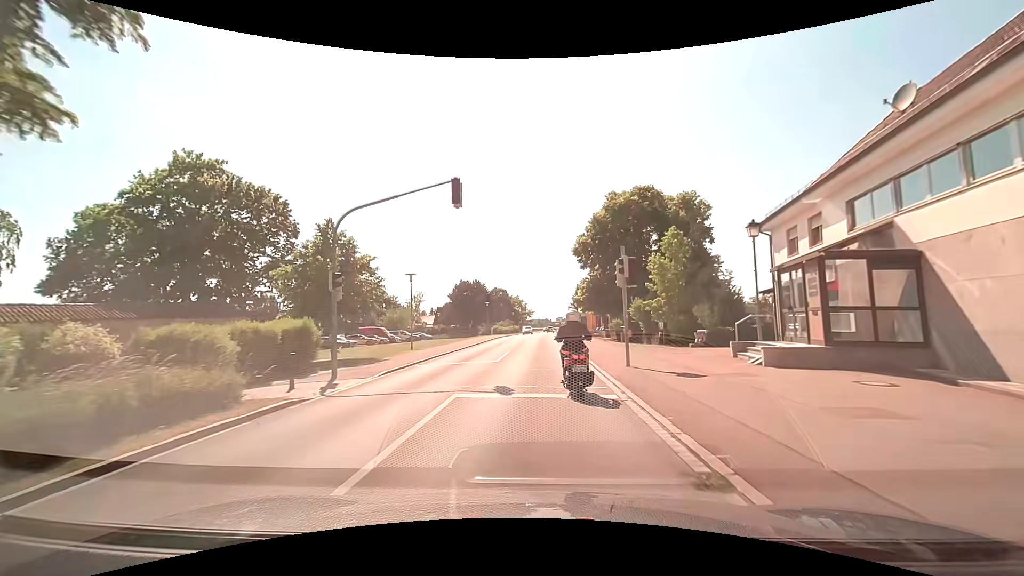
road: tertiary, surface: asphalt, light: Day
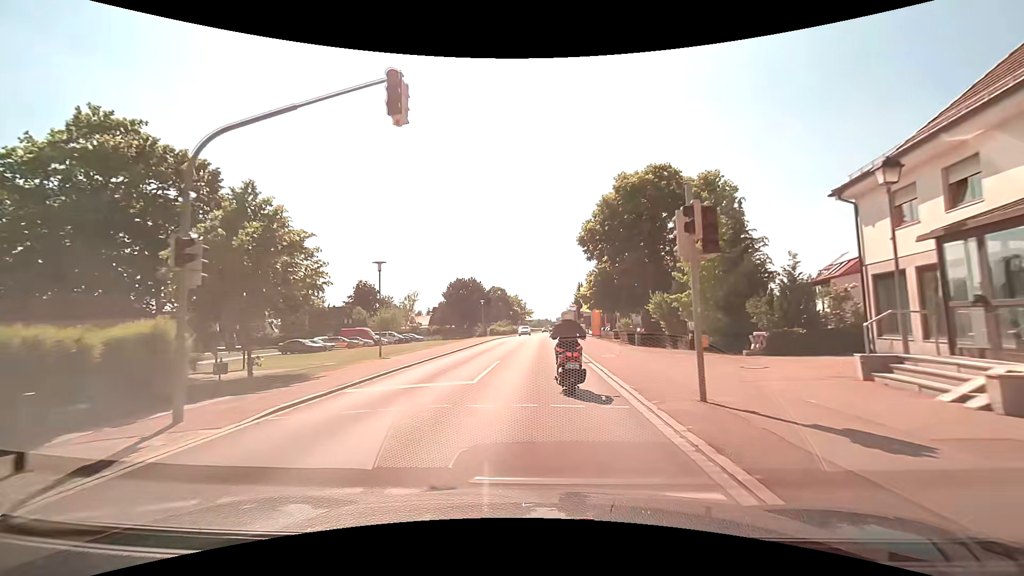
(0.0, +6.8) m; 0°
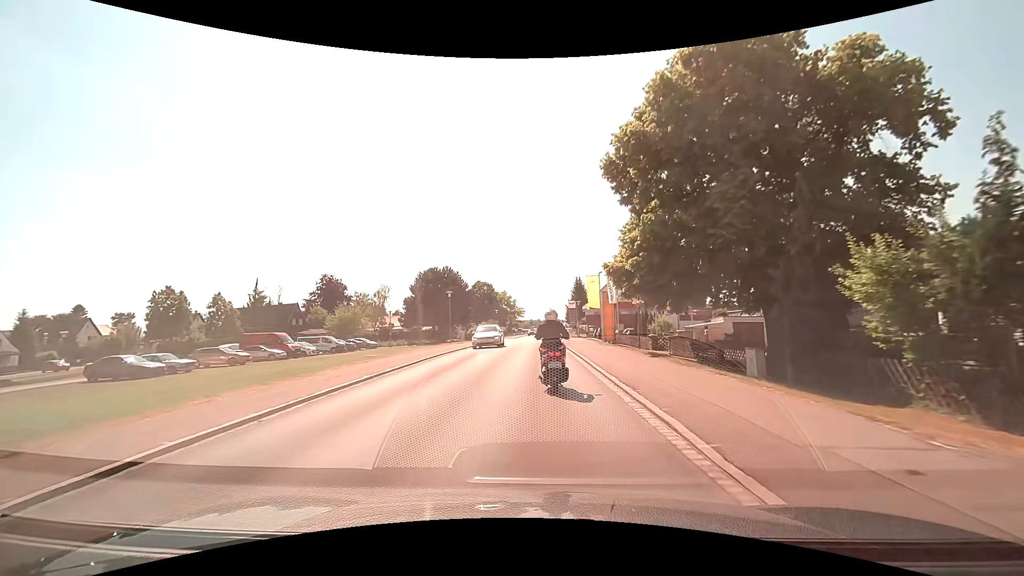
(0.0, +21.2) m; +1°
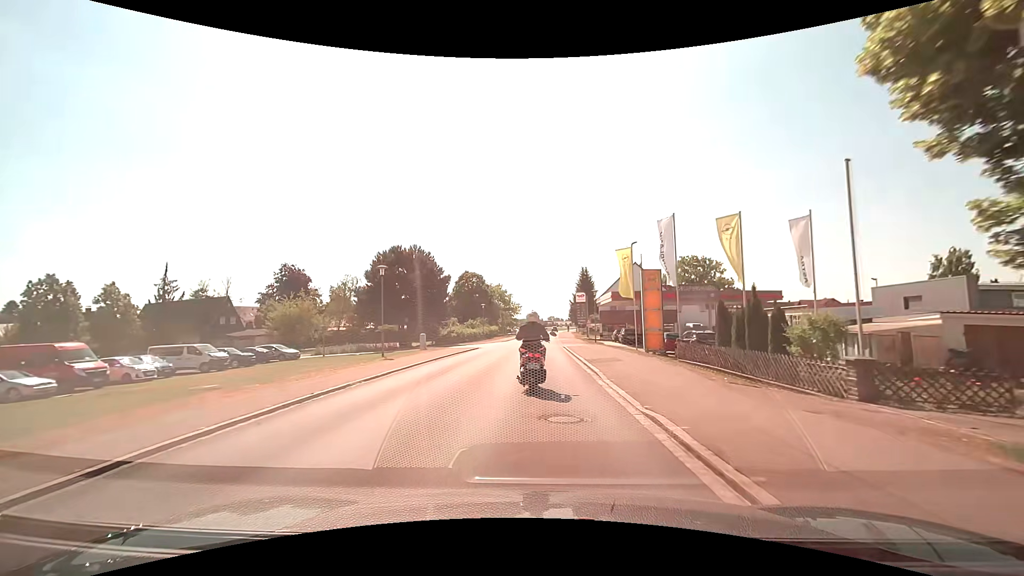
(-0.3, +21.4) m; -1°
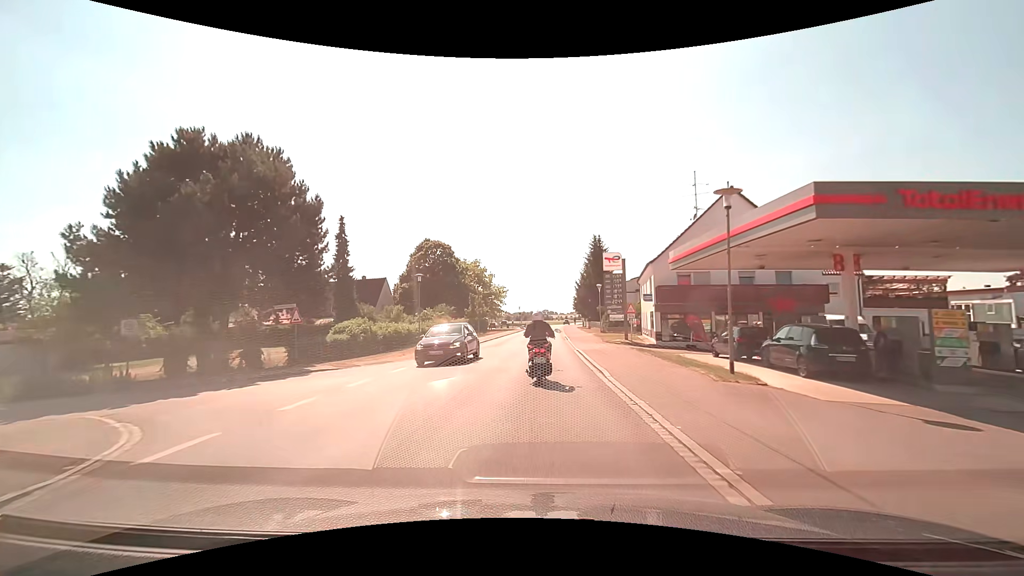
(+0.2, +35.7) m; +1°
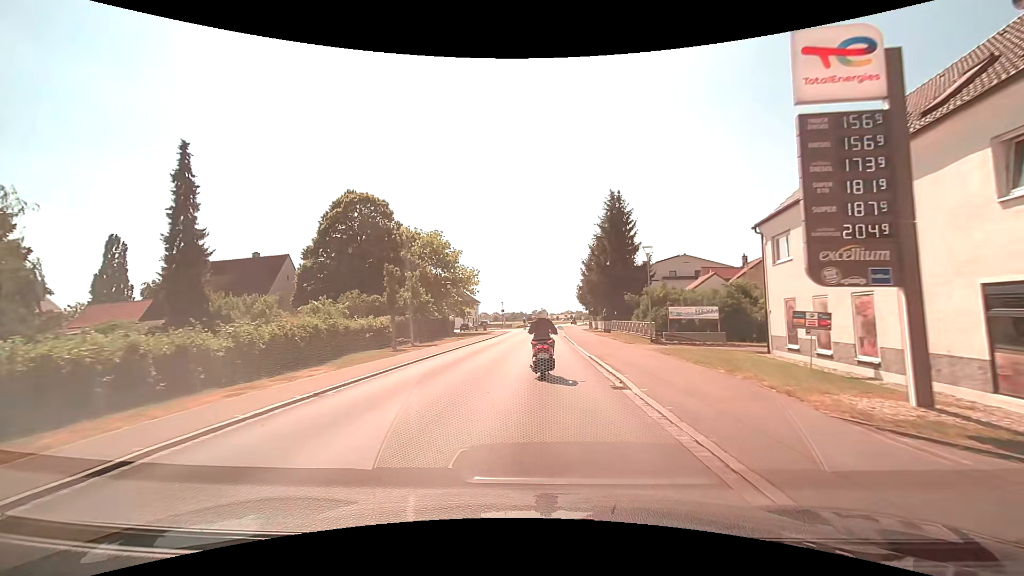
(+0.3, +29.0) m; +1°
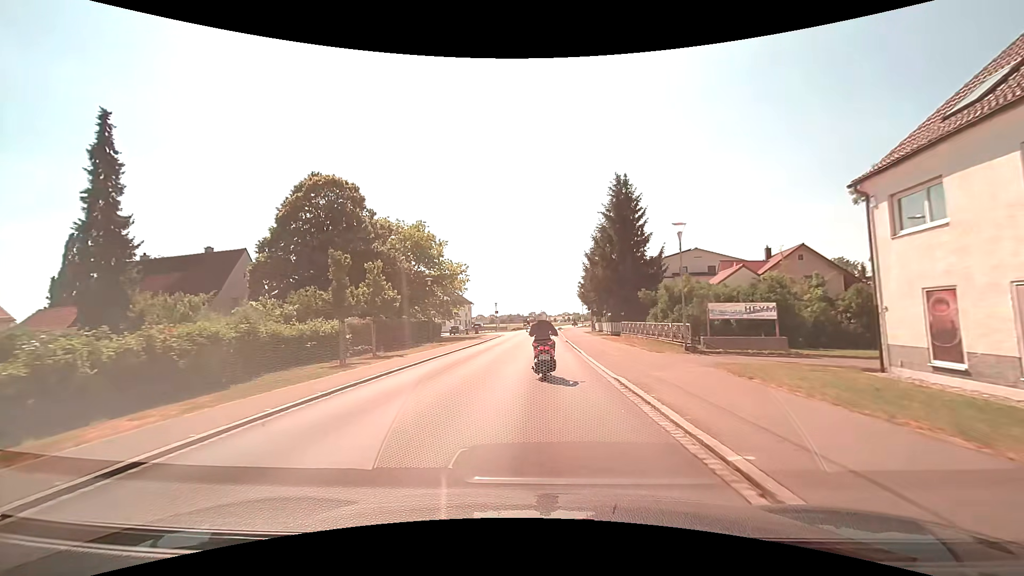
(0.0, +7.0) m; 0°
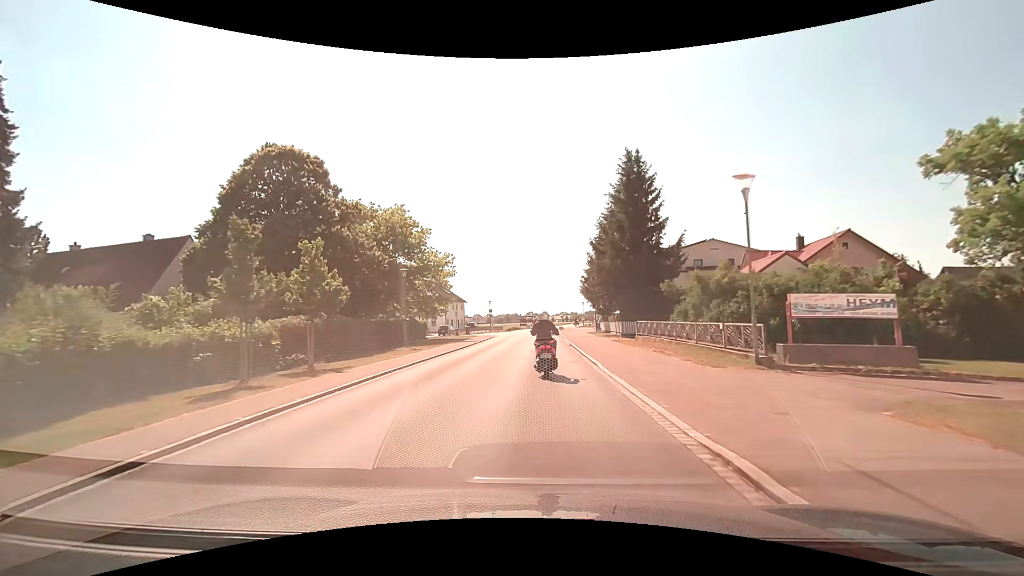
(0.0, +6.9) m; +1°
(0, +10) (0, +20) (0, +30) (0, +40) (0, +50) (+1, +60) (+1, +70) (+1, +80) (+2, +90) (+3, +100) m
